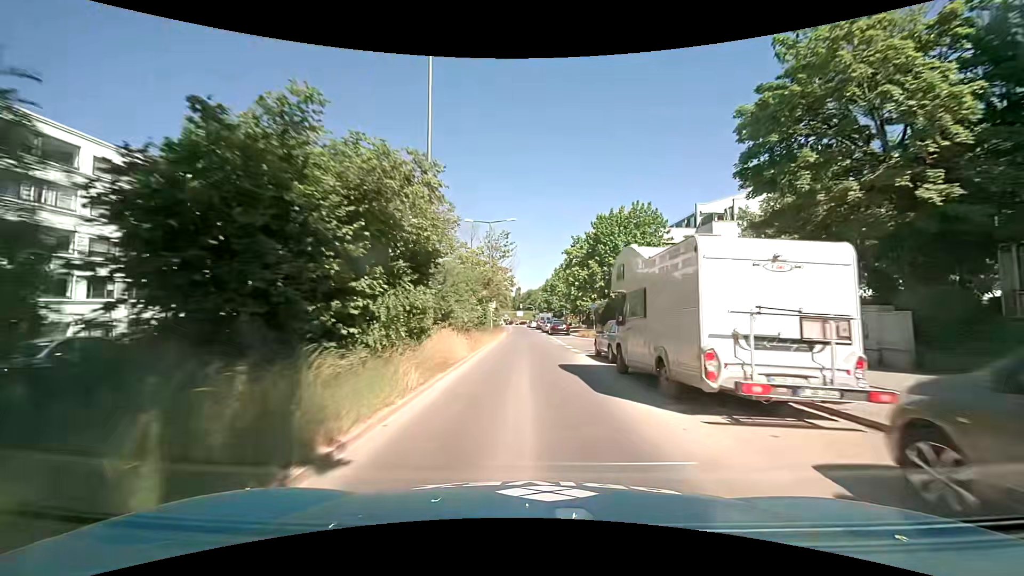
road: secondary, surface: asphalt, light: Day
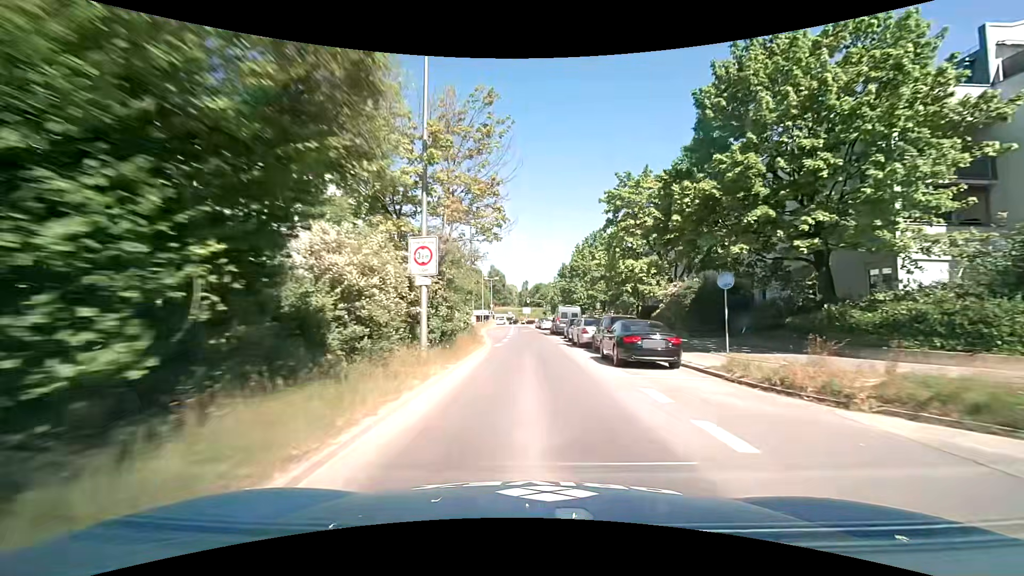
(-0.5, +31.9) m; -1°
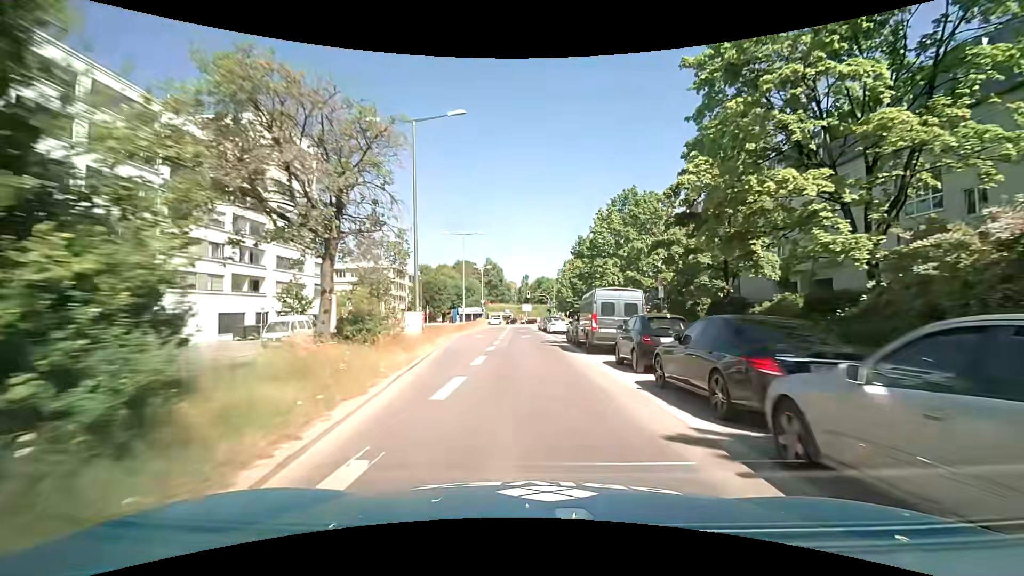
(0.0, +22.6) m; 0°
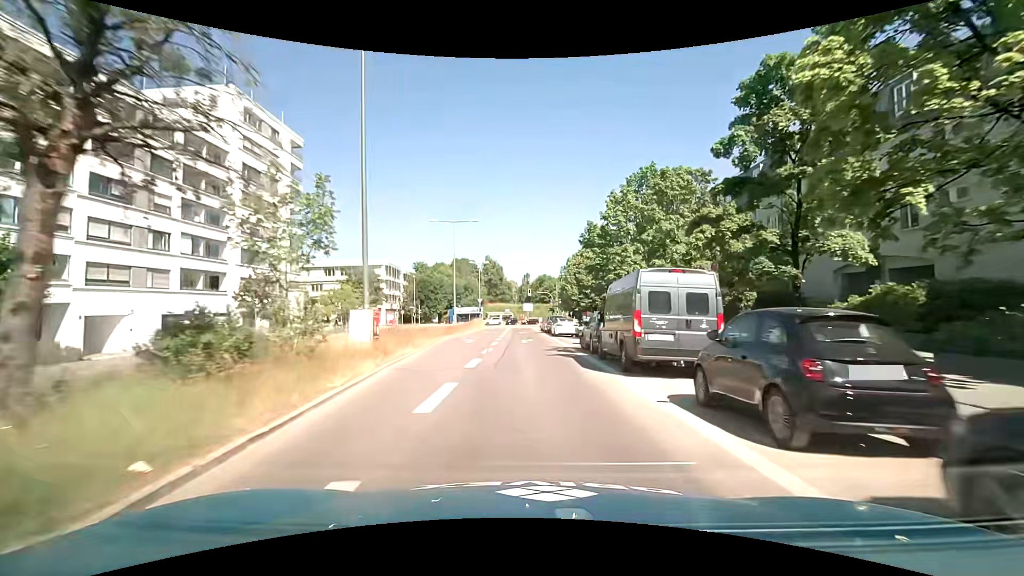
(0.0, +7.2) m; 0°
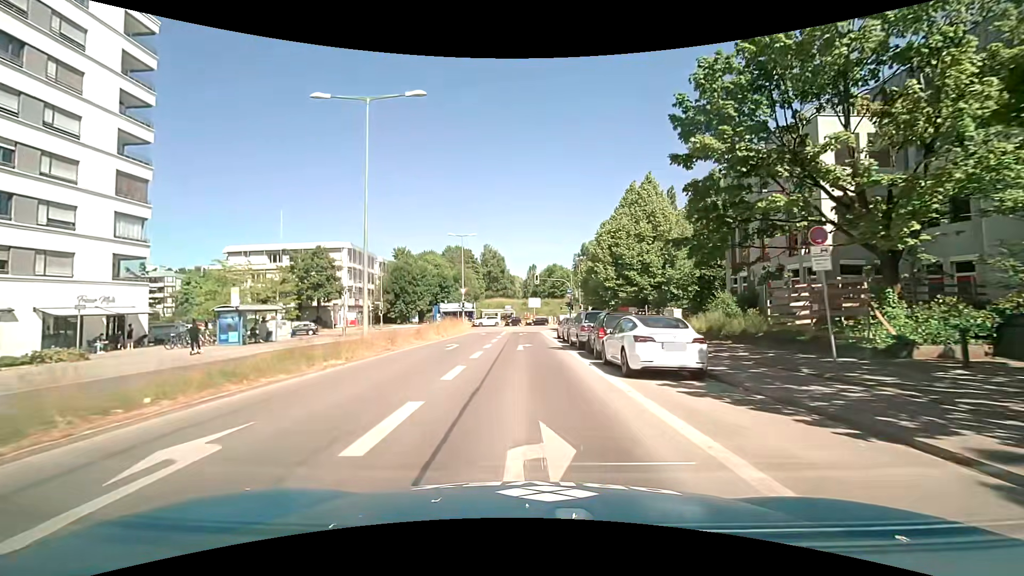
(-0.1, +26.2) m; 0°
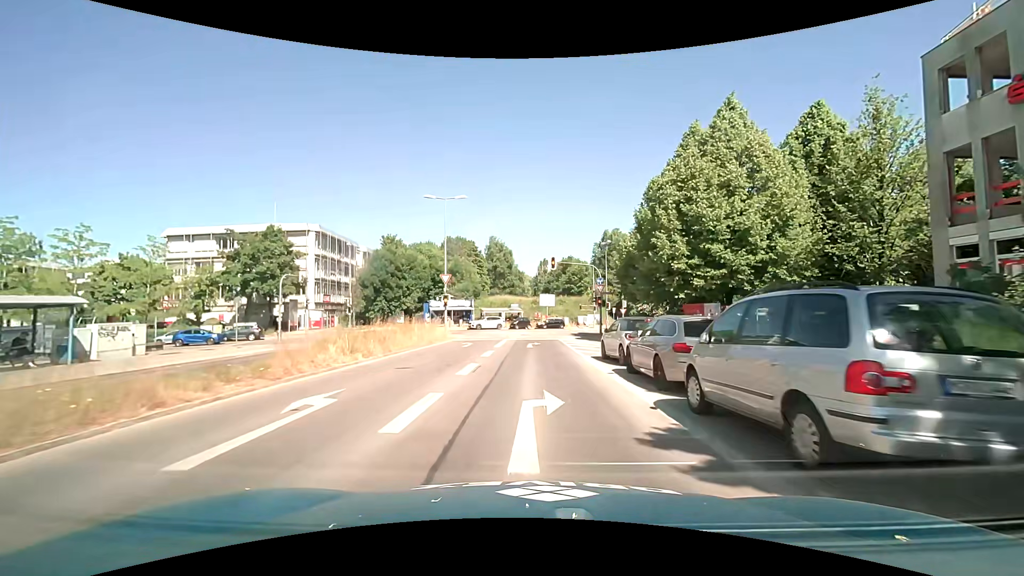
(-0.4, +17.3) m; -2°
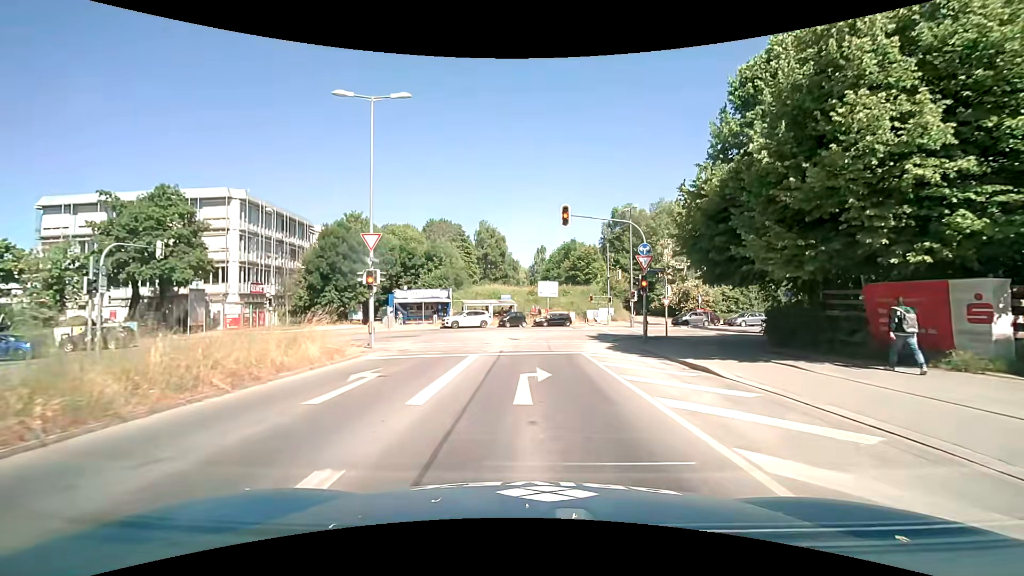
(+0.1, +16.5) m; +1°
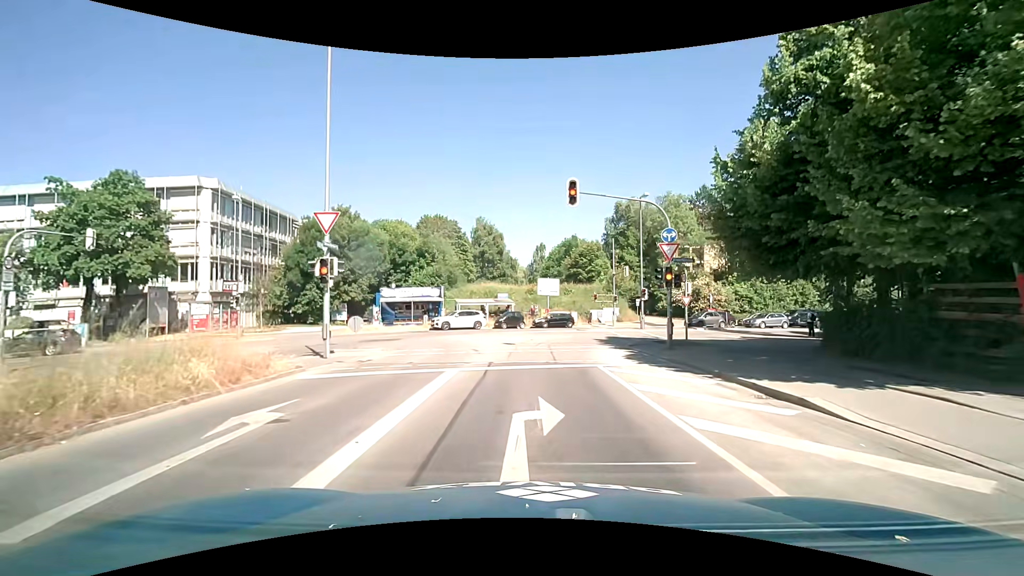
(0.0, +4.2) m; +1°
